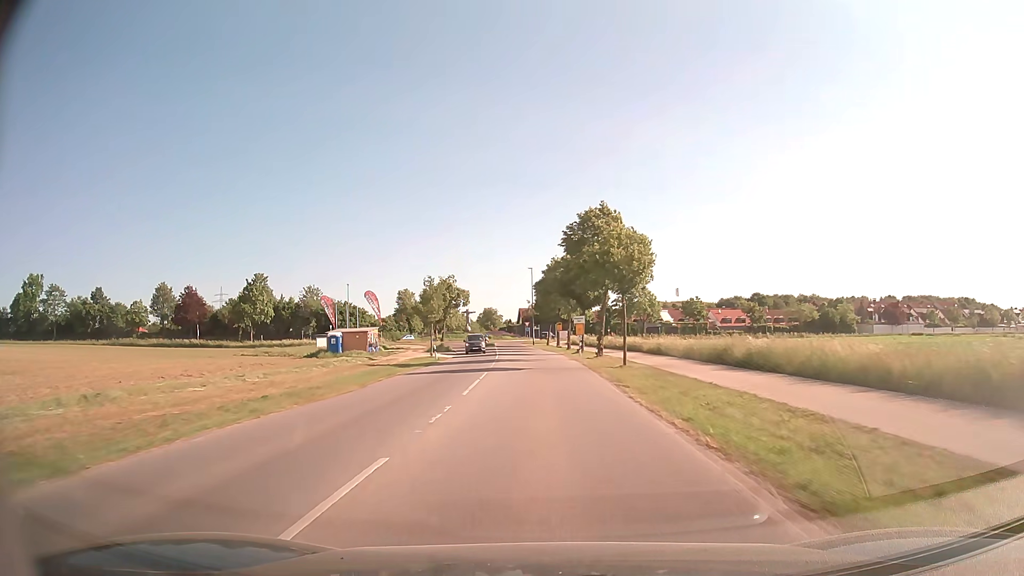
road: tertiary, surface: asphalt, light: Day
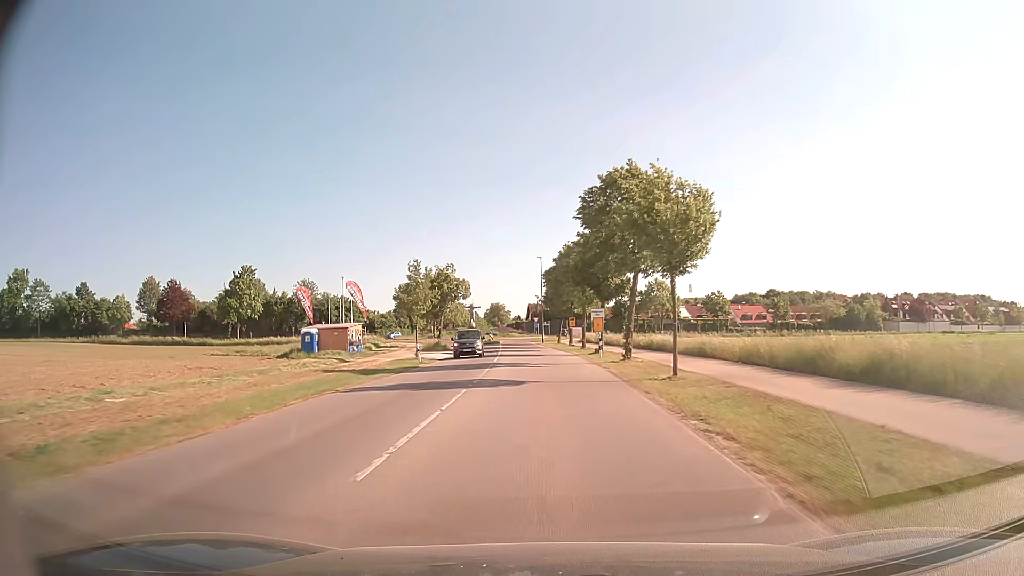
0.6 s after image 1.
(-0.1, +9.5) m; -1°
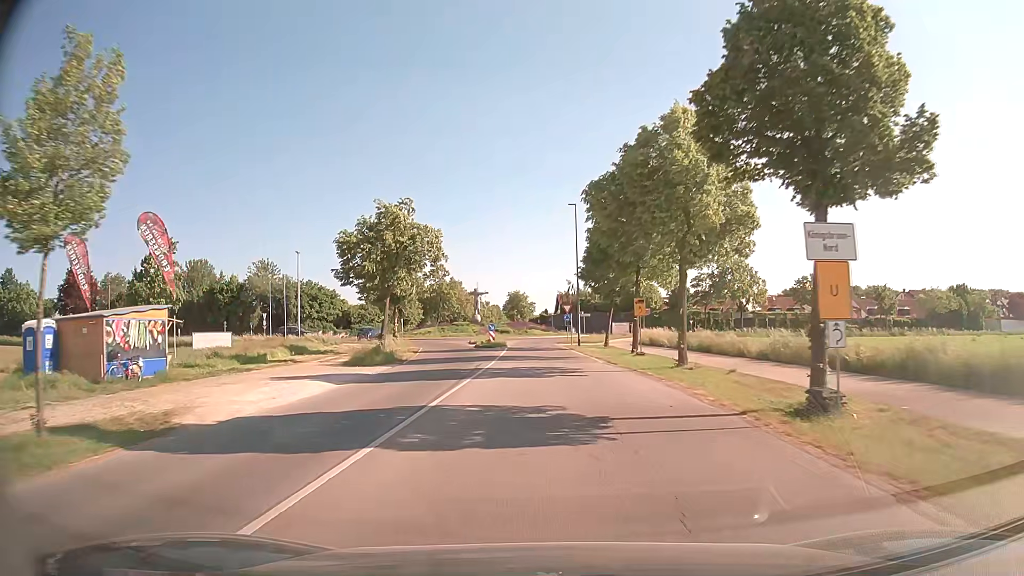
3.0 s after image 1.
(-0.5, +33.9) m; -3°
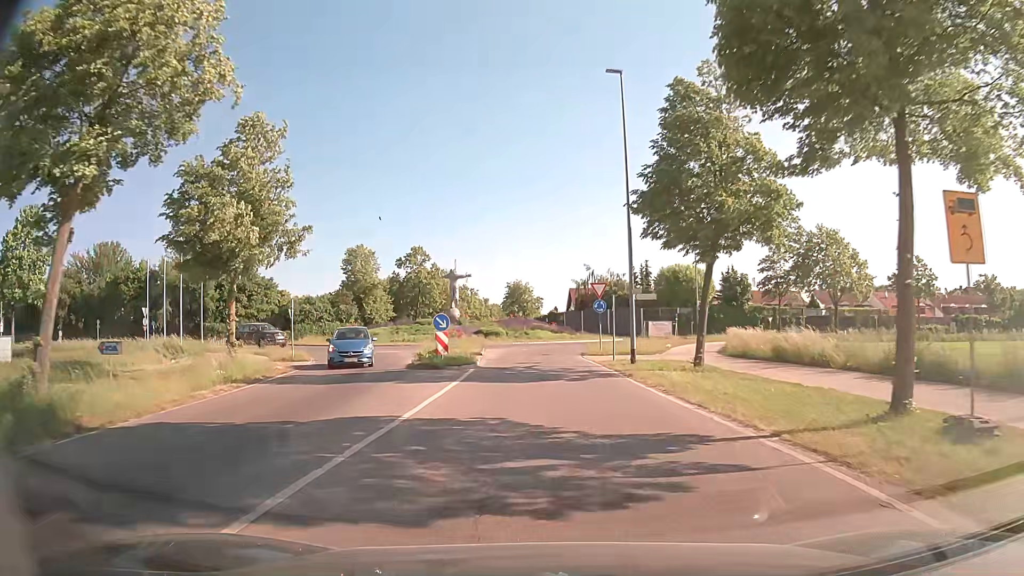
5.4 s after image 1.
(-0.2, +27.0) m; -1°
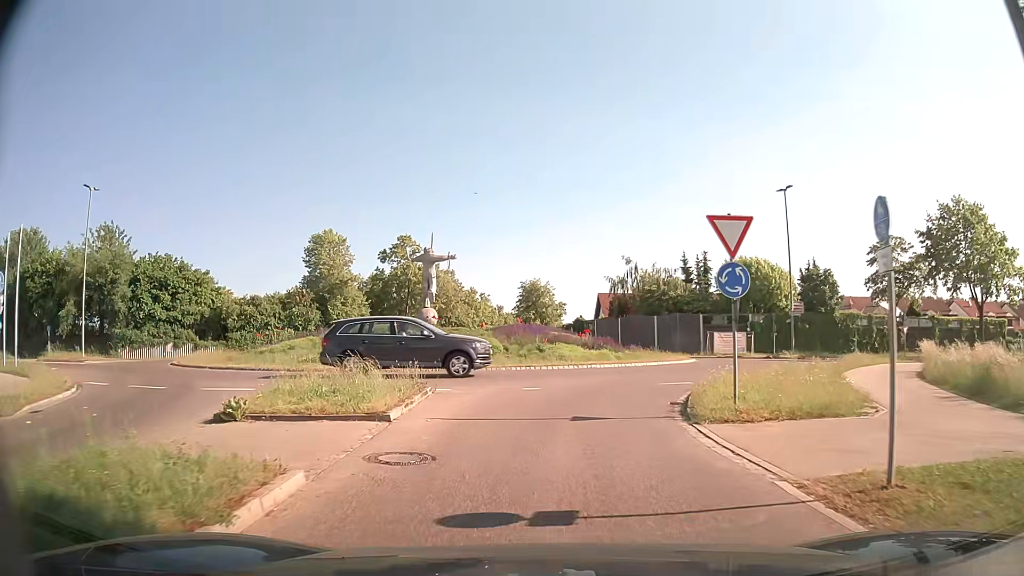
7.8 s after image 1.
(-0.2, +19.7) m; -2°
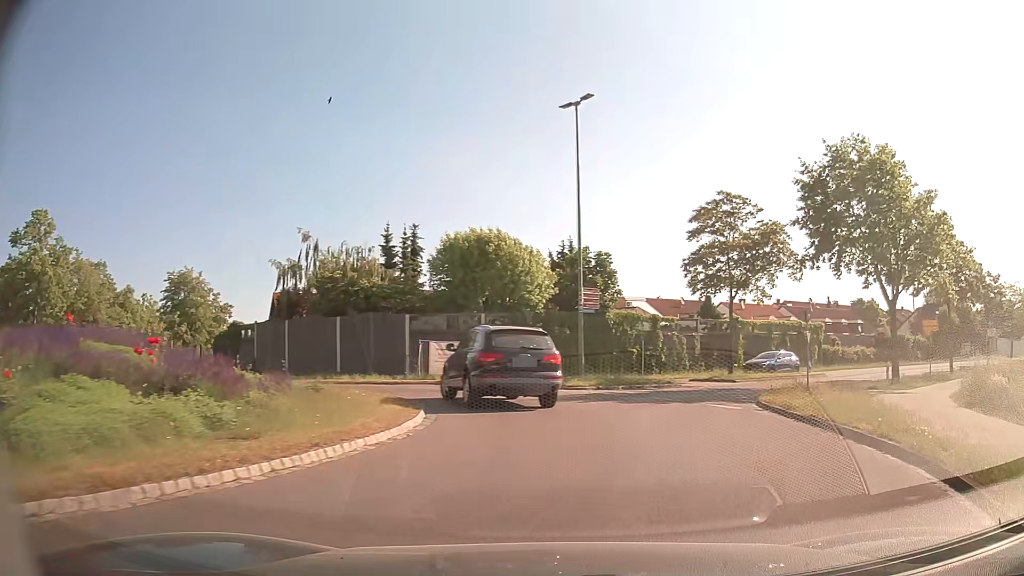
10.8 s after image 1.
(+2.3, +19.1) m; +26°
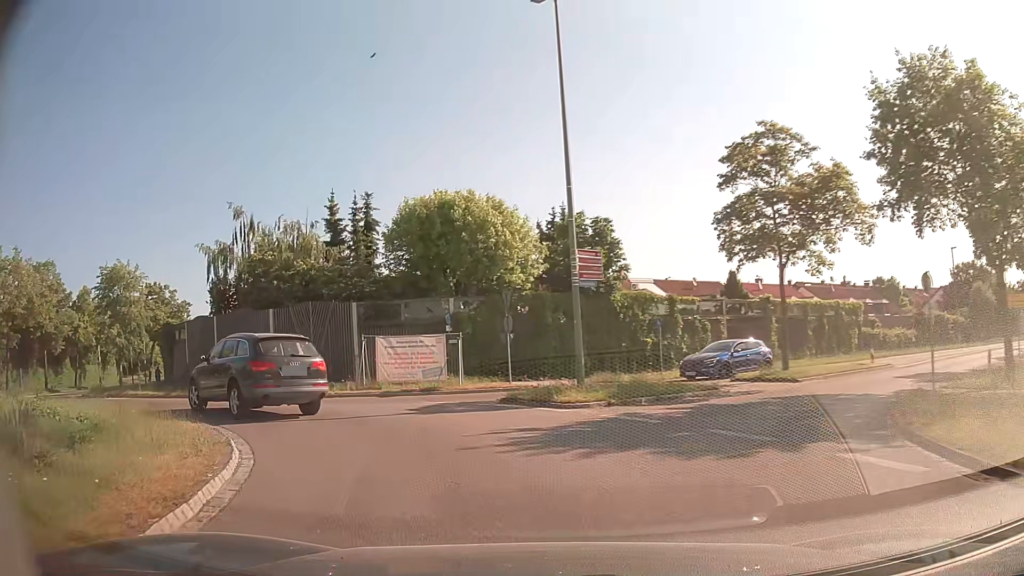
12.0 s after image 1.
(+0.6, +8.5) m; +2°
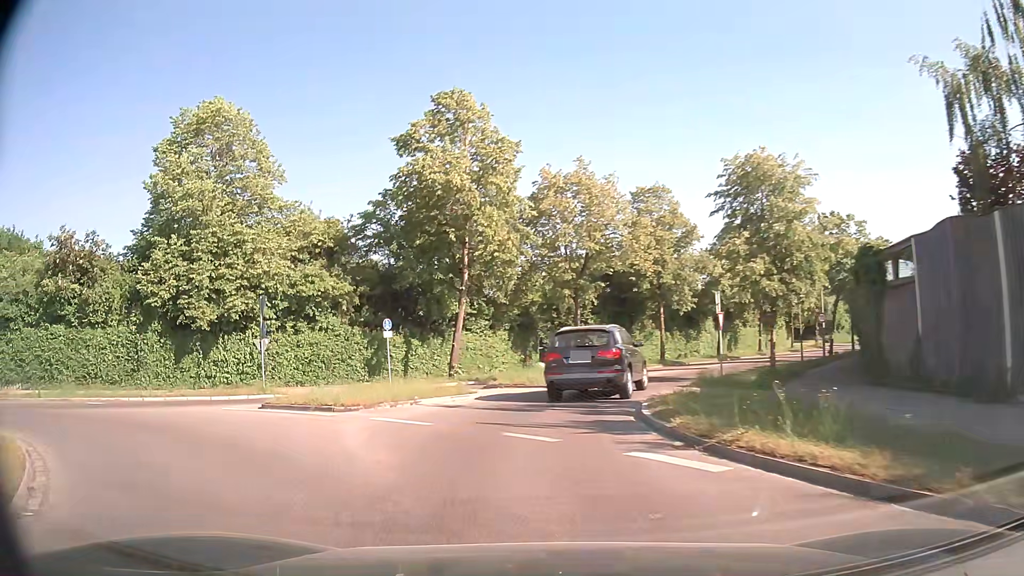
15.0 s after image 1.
(-10.3, +18.0) m; -59°
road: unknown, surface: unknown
(-1, +10) (+1, +20) (+5, +29) (+10, +38) (+15, +46) (+21, +55) (+26, +63) (+32, +71) (+38, +79) (+44, +87) m
